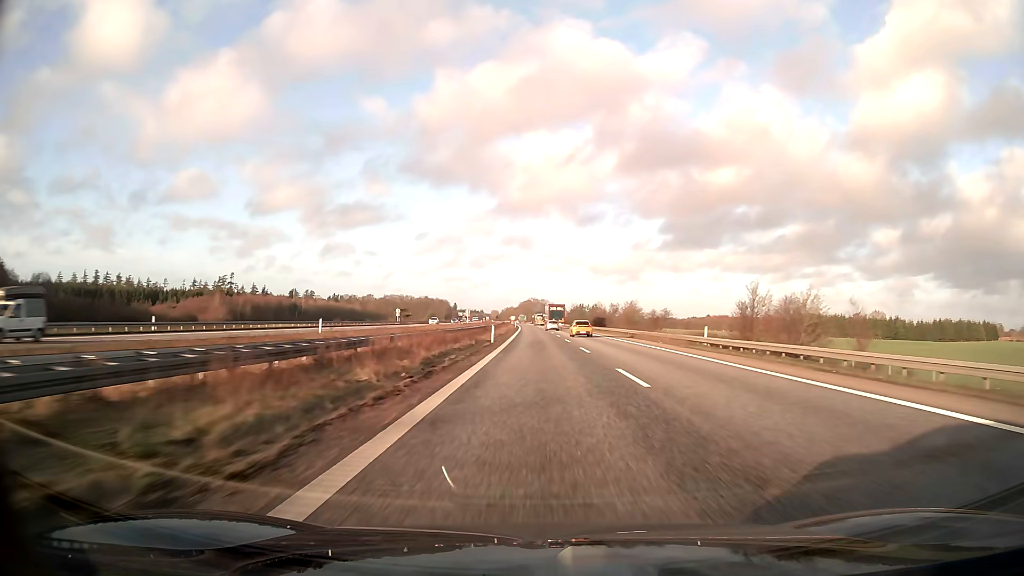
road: motorway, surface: asphalt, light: Day
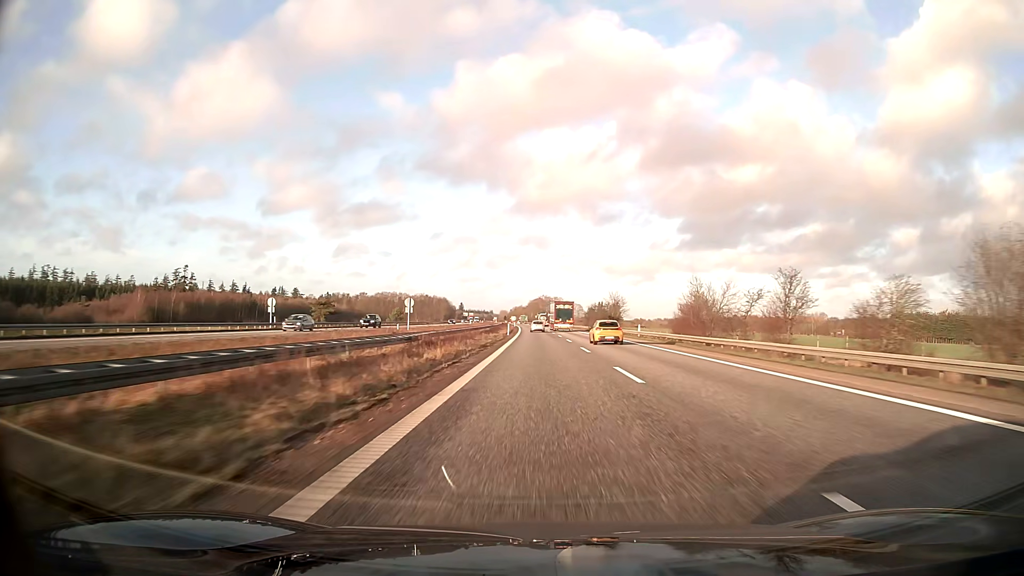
(-0.6, +74.3) m; -1°
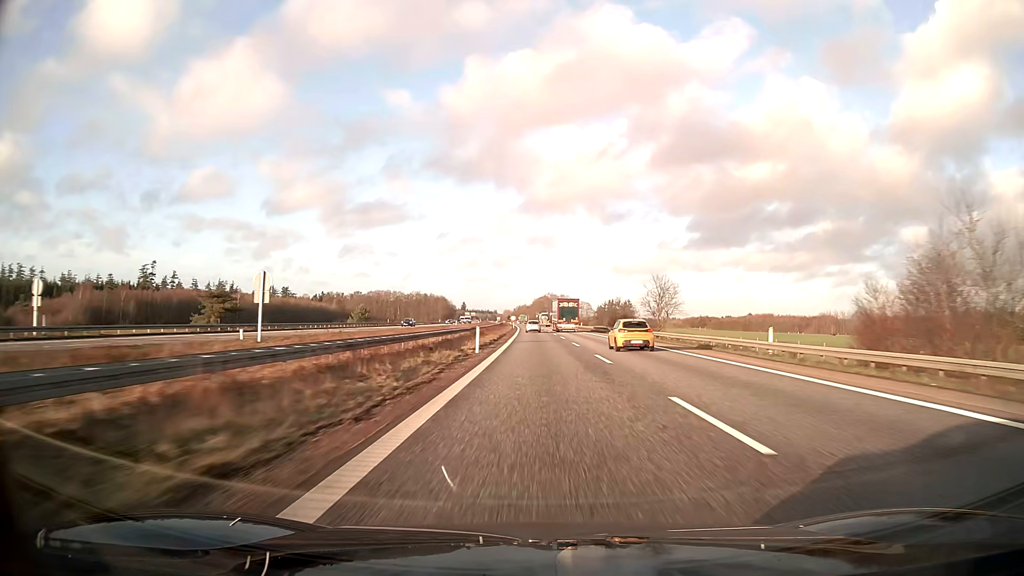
(-0.1, +38.2) m; 0°
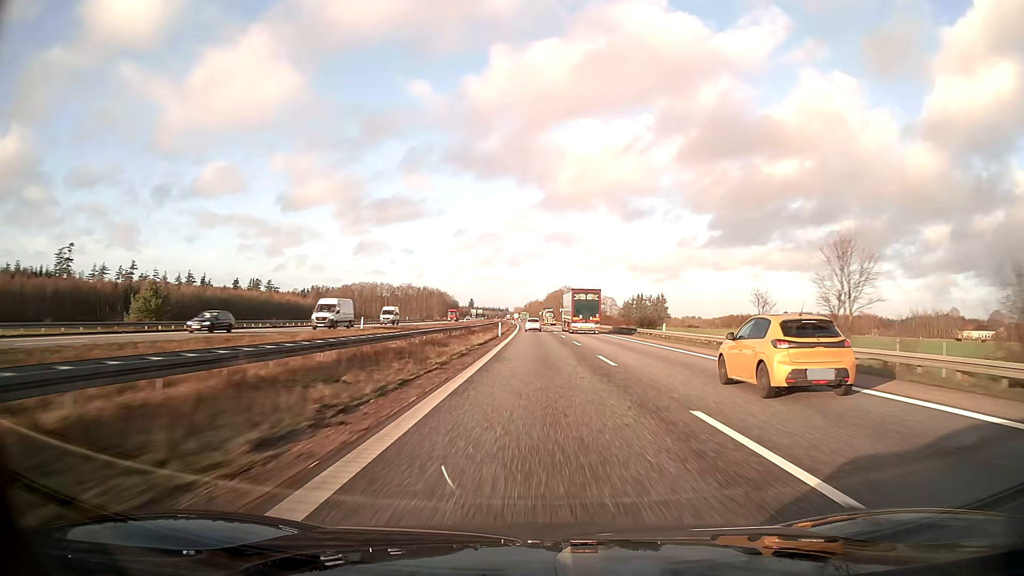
(-0.7, +77.2) m; -1°
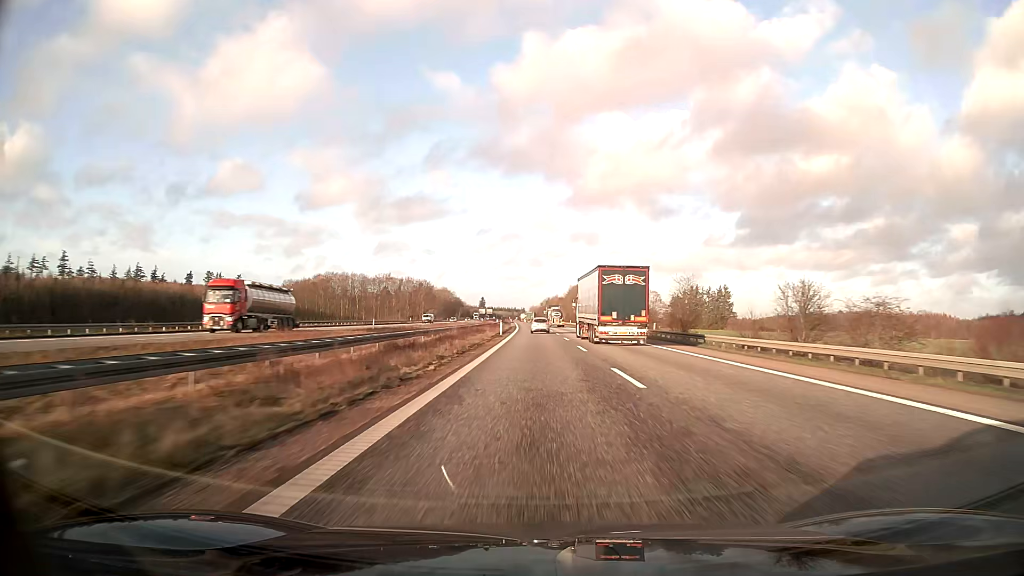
(-1.0, +96.4) m; -1°
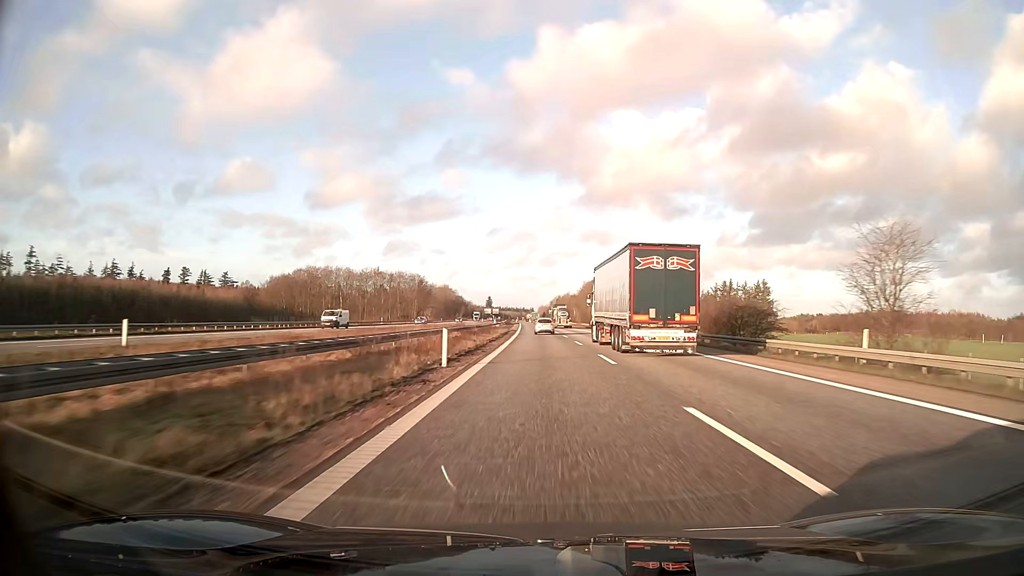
(-0.3, +38.0) m; -1°
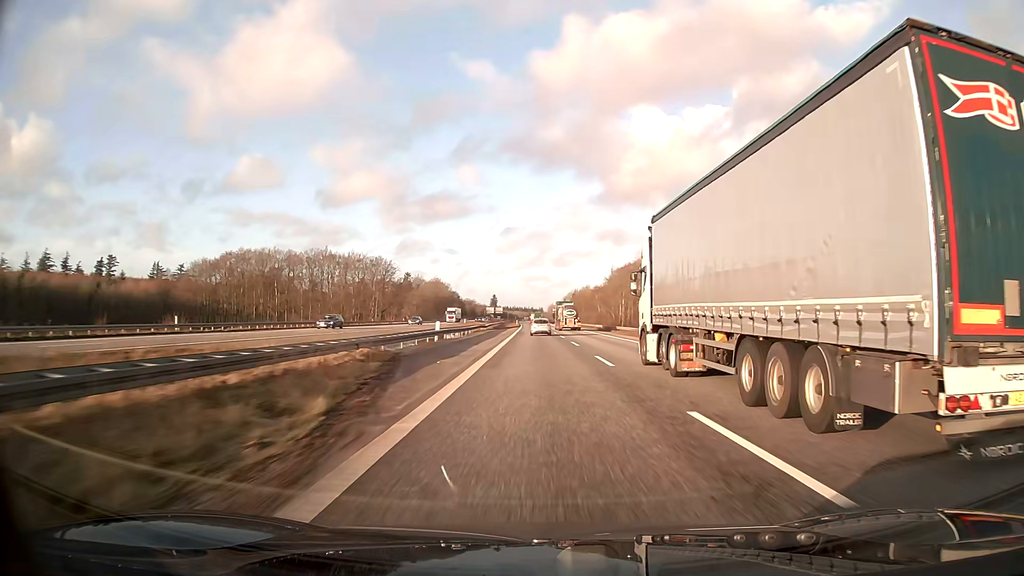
(-0.6, +75.4) m; -1°
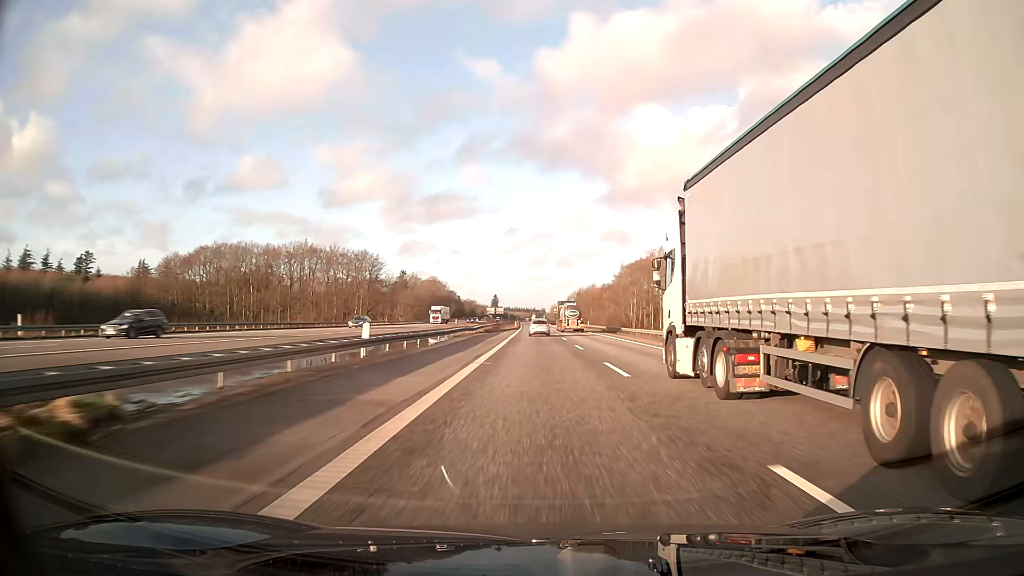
(0.0, +18.9) m; 0°
(0, +10) (0, +20) (0, +30) (0, +40) (0, +50) (0, +60) (-1, +70) (-1, +80) (-1, +90) (-1, +100) m
